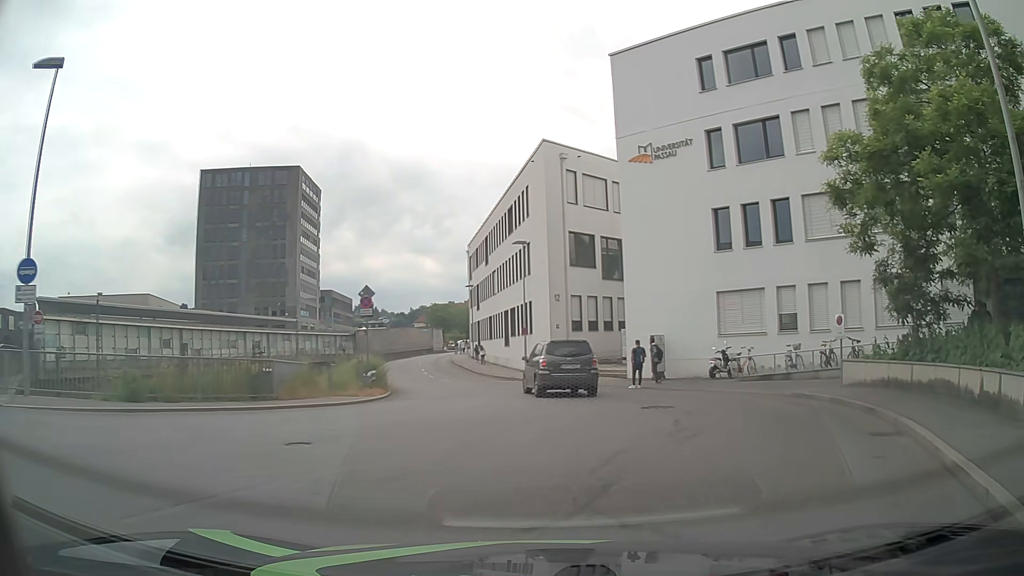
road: residential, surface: asphalt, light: Day
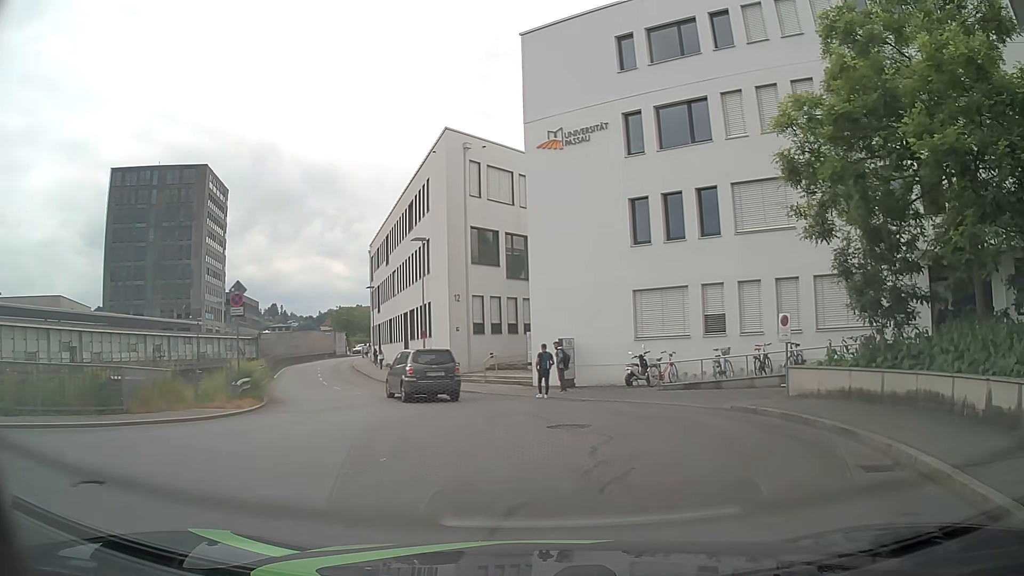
(+0.3, +2.9) m; +9°
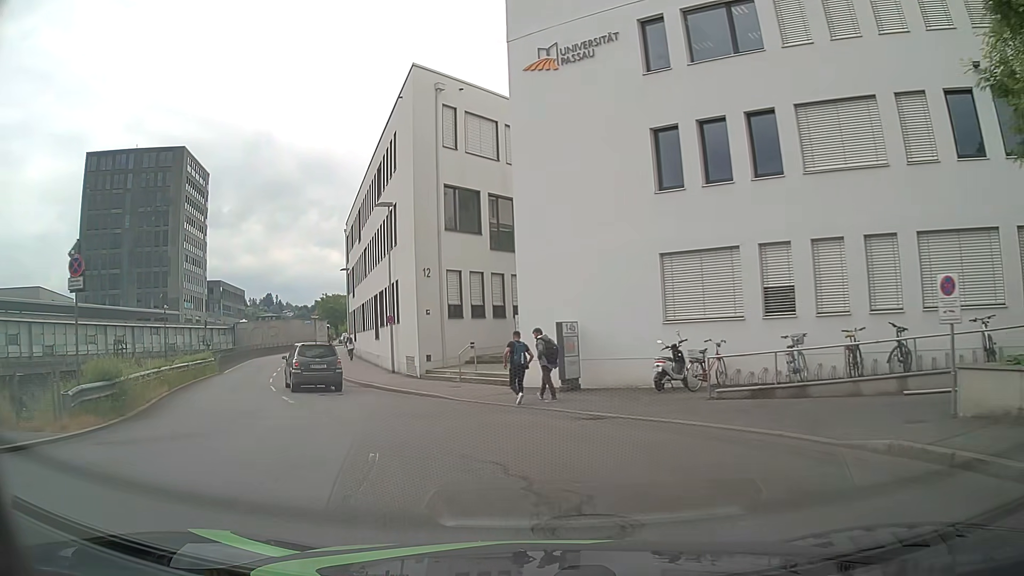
(+0.2, +7.3) m; +1°
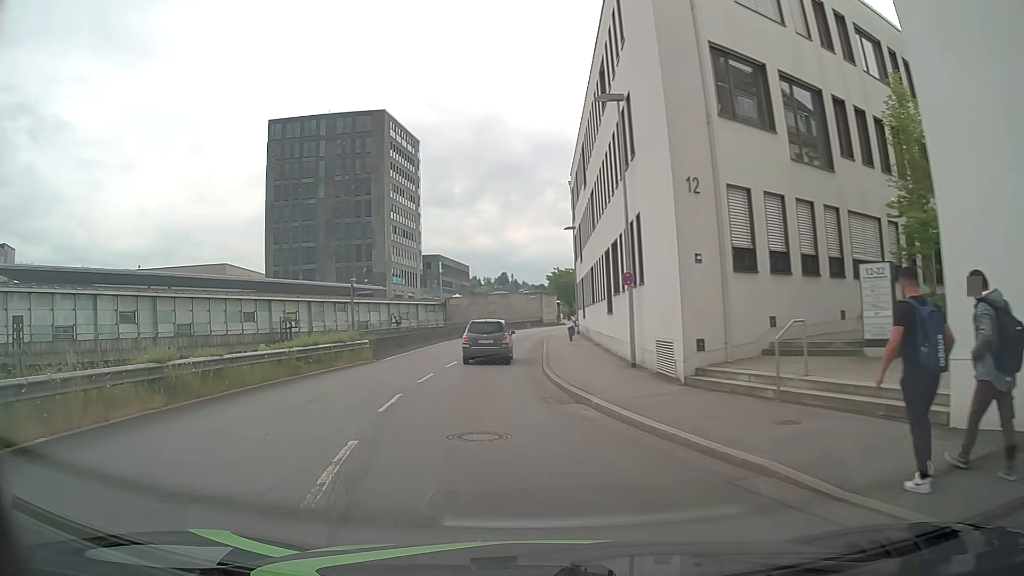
(-2.1, +12.3) m; -21°
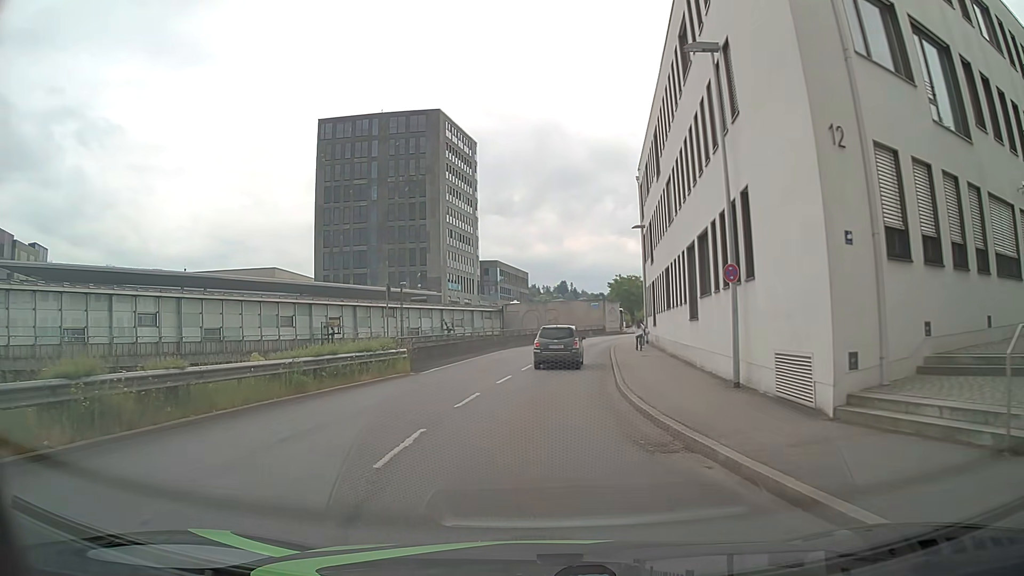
(-0.2, +4.5) m; -4°
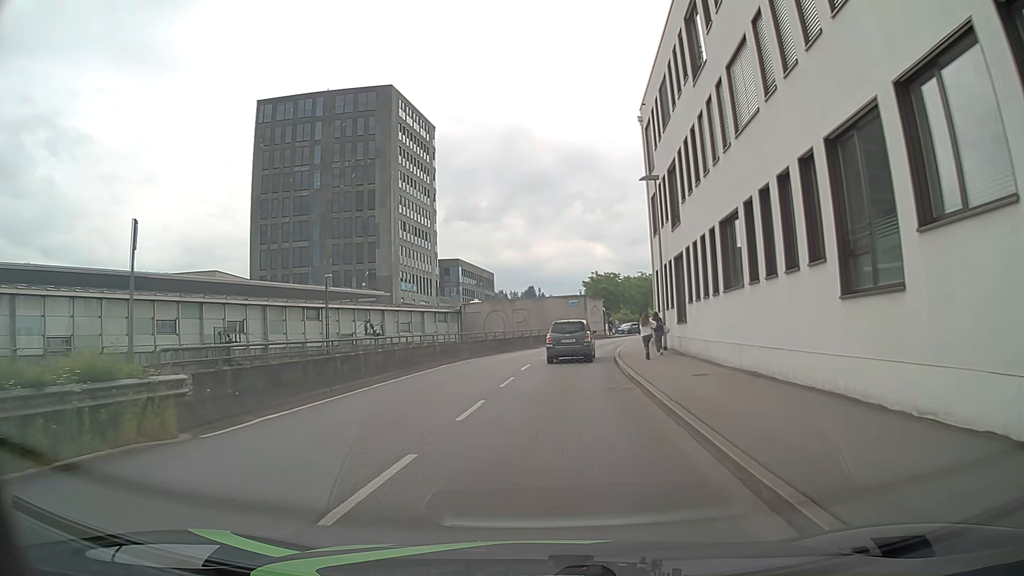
(0.0, +14.3) m; +2°
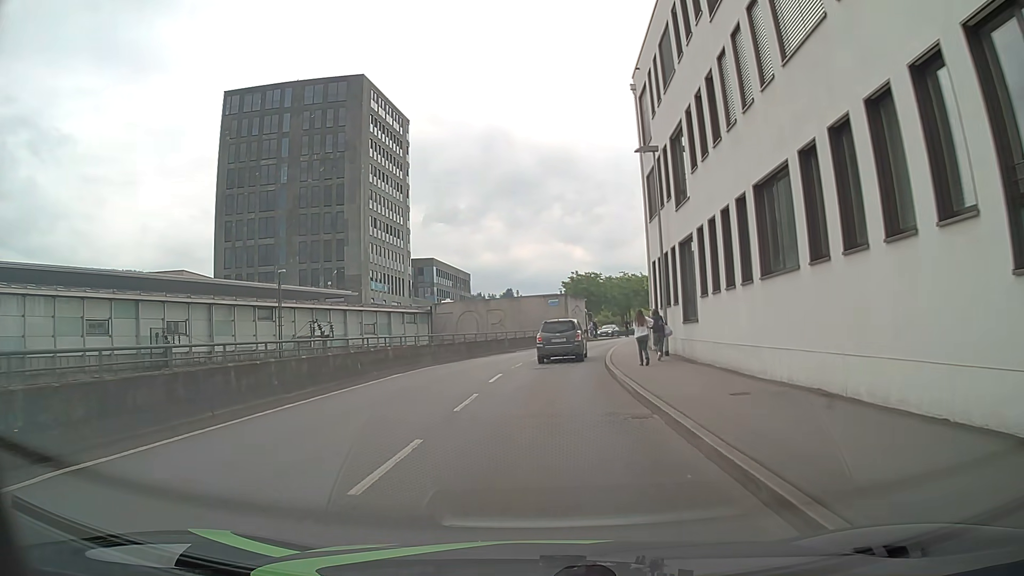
(+0.1, +5.0) m; +2°
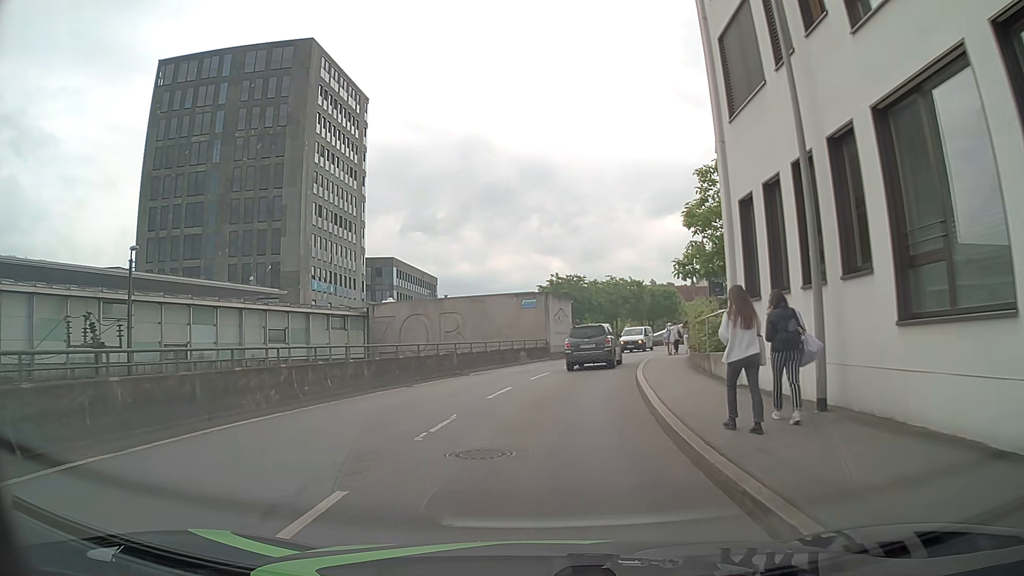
(+0.4, +14.7) m; +1°
